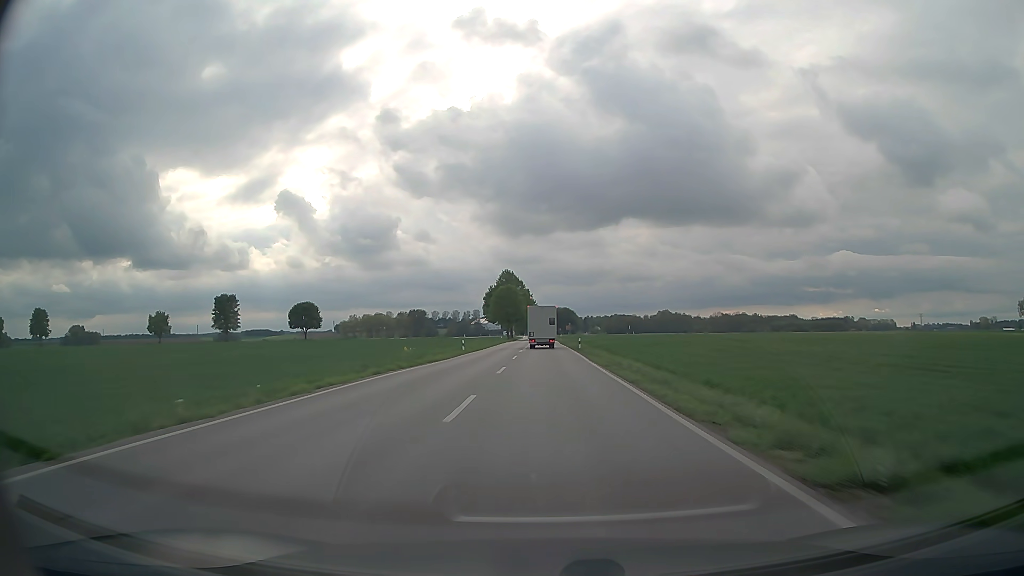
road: secondary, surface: asphalt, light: Day
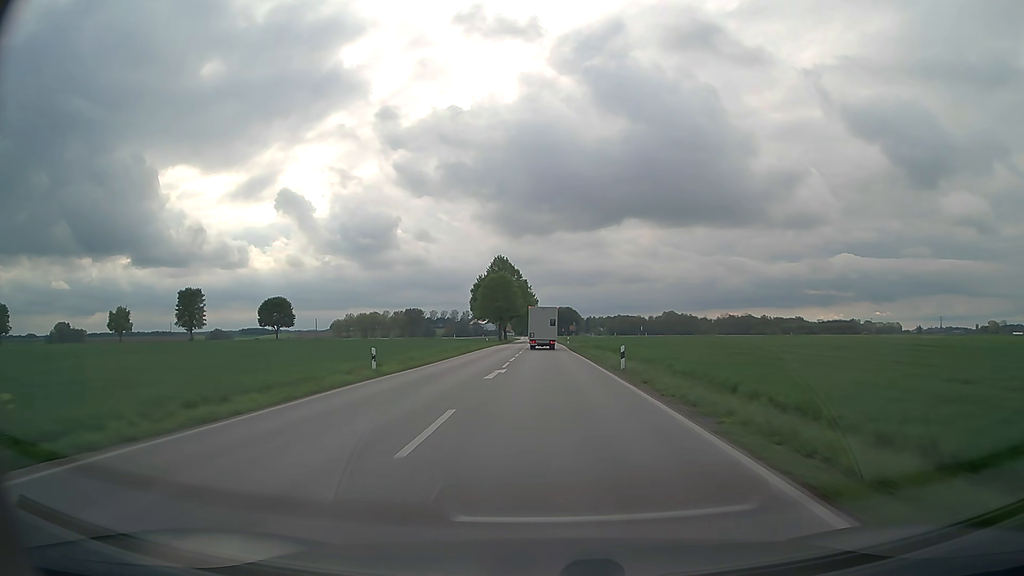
(0.0, +27.3) m; 0°
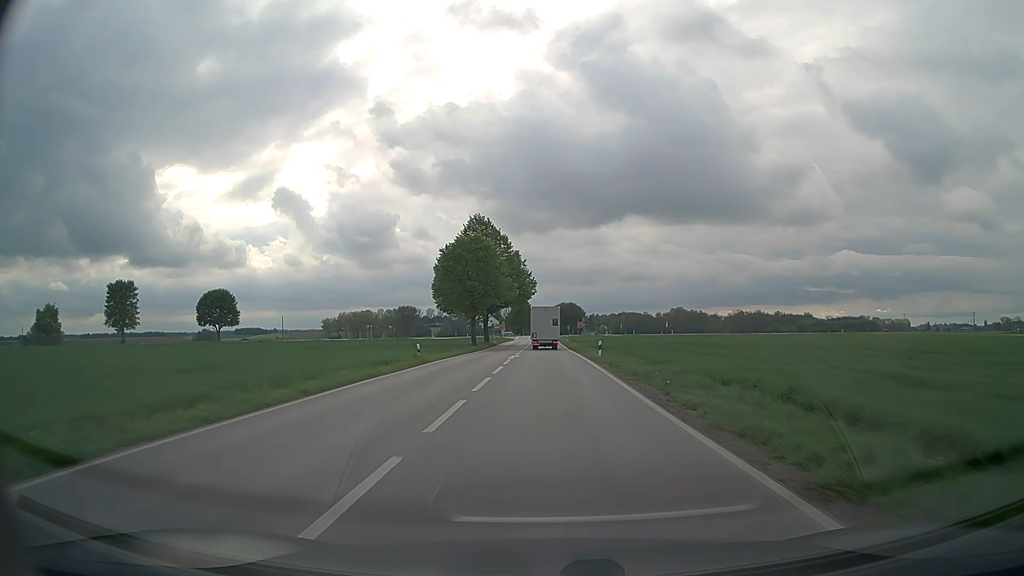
(+0.1, +40.9) m; 0°
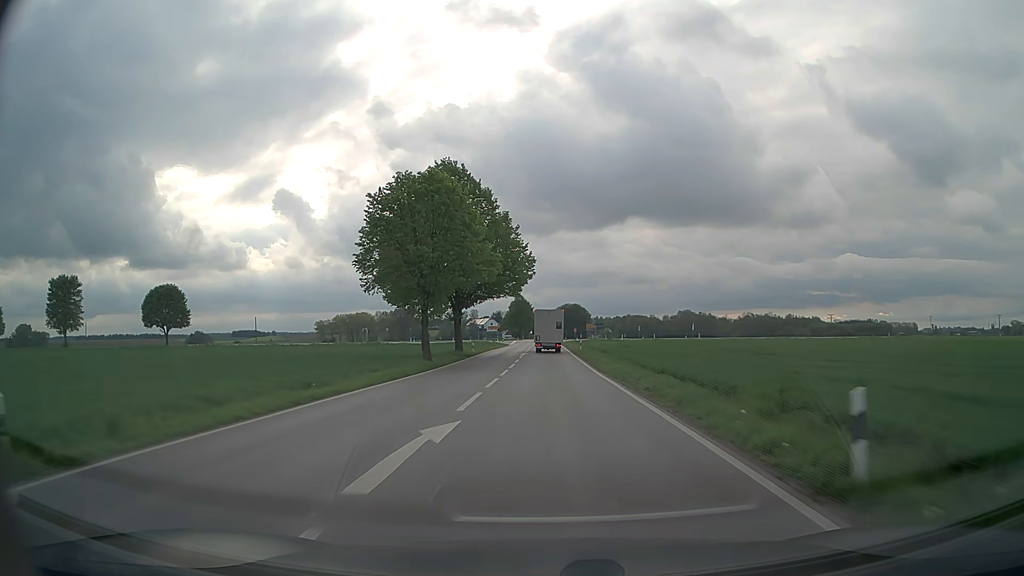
(-0.1, +27.3) m; 0°
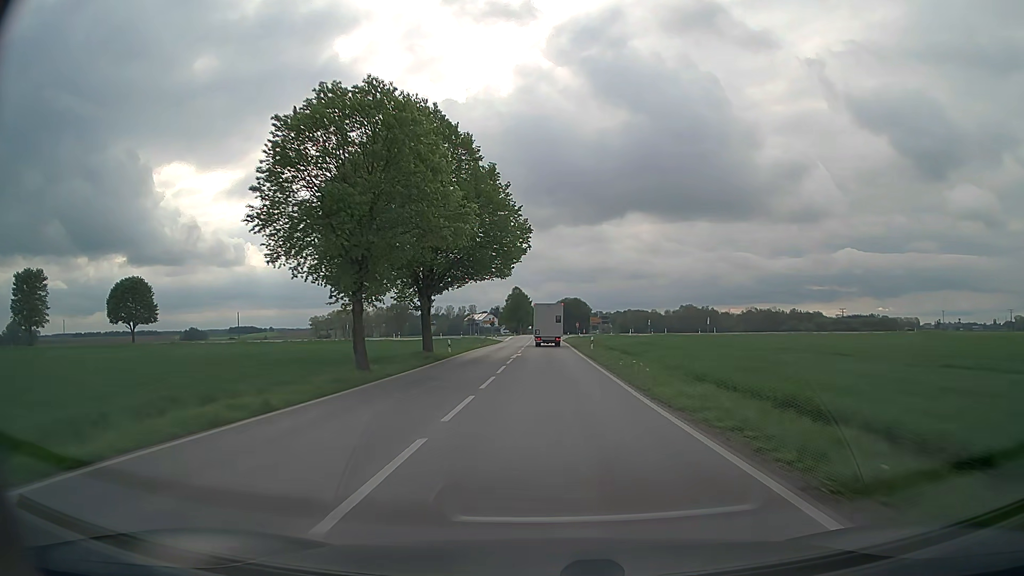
(0.0, +13.7) m; 0°
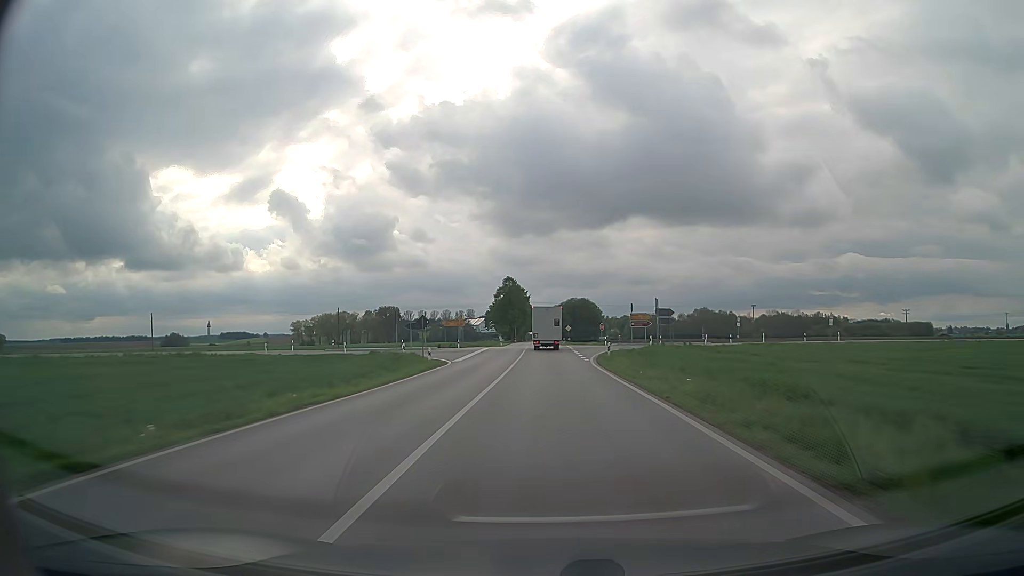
(0.0, +54.8) m; 0°
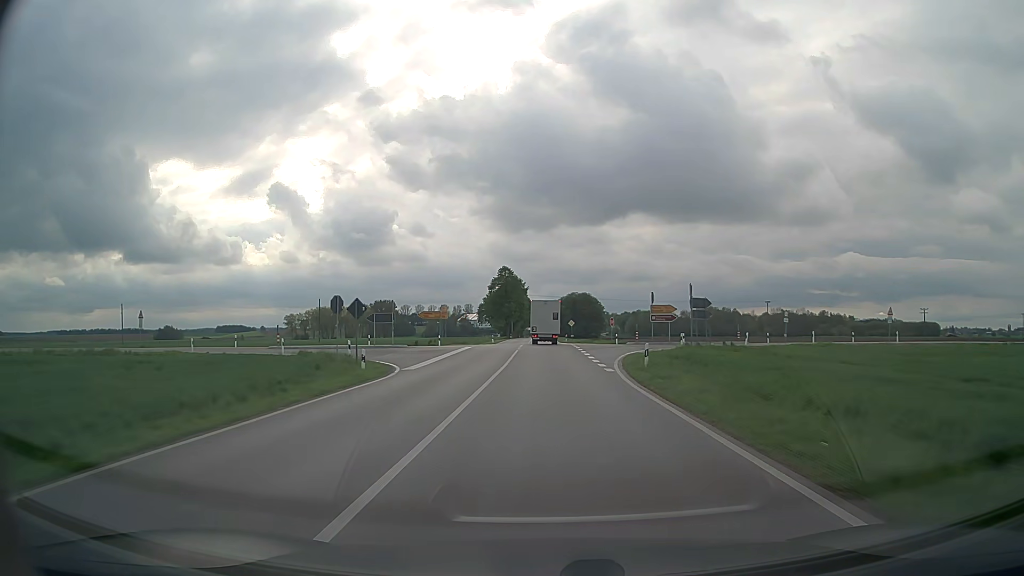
(0.0, +13.7) m; 0°
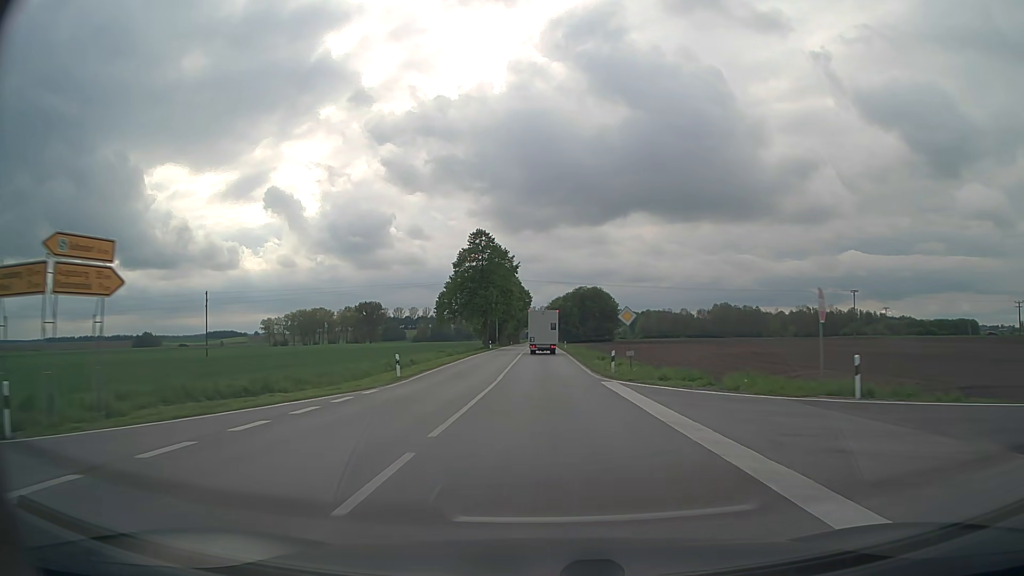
(+0.1, +54.6) m; 0°
(0, +10) (0, +20) (0, +30) (0, +40) (0, +50) (0, +60) (0, +70) (0, +80) (0, +90) (0, +100) m
